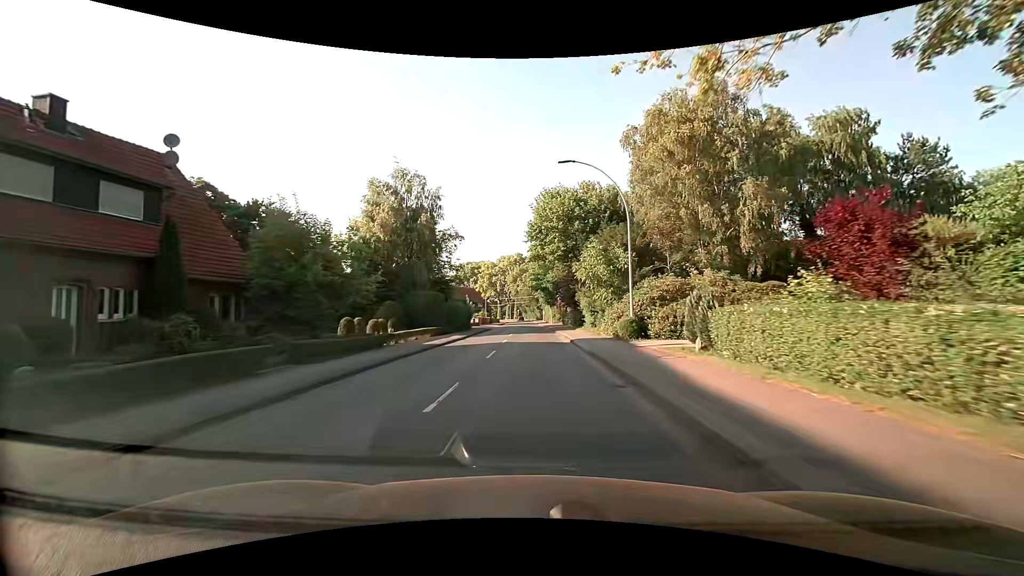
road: secondary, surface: asphalt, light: Day
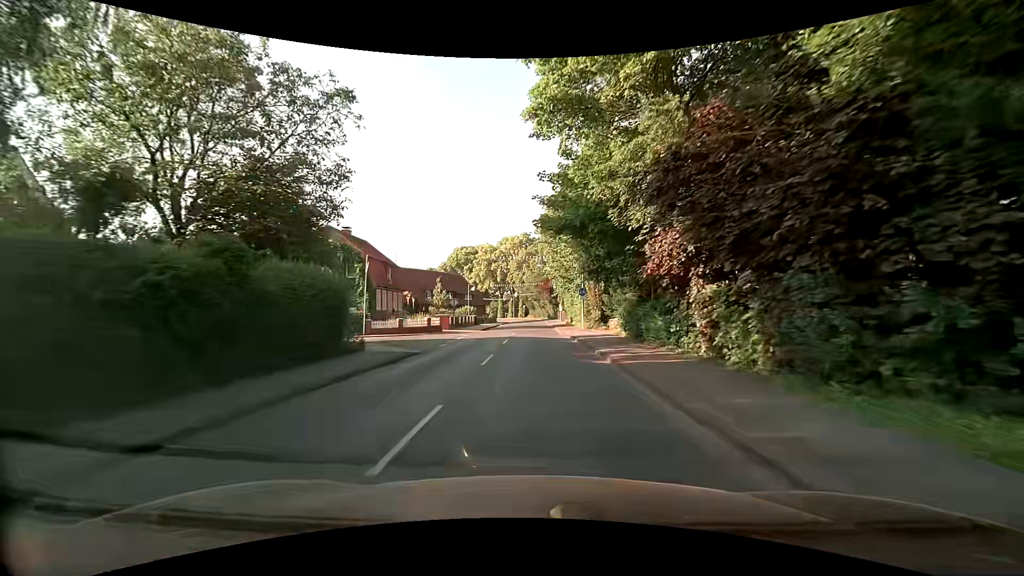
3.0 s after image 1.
(-0.2, +39.0) m; -1°
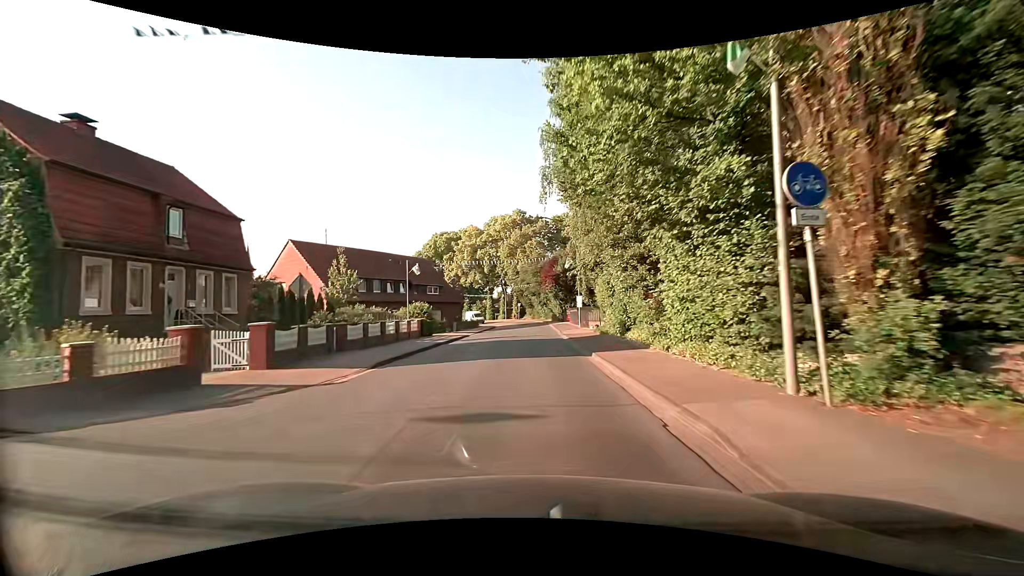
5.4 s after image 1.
(-0.1, +30.8) m; 0°
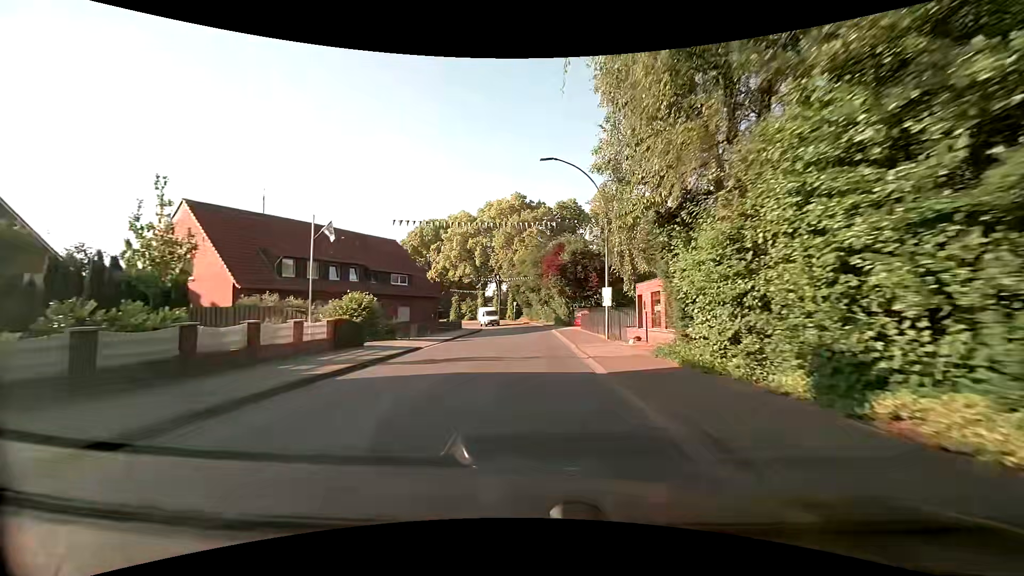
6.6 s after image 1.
(-0.2, +14.9) m; 0°
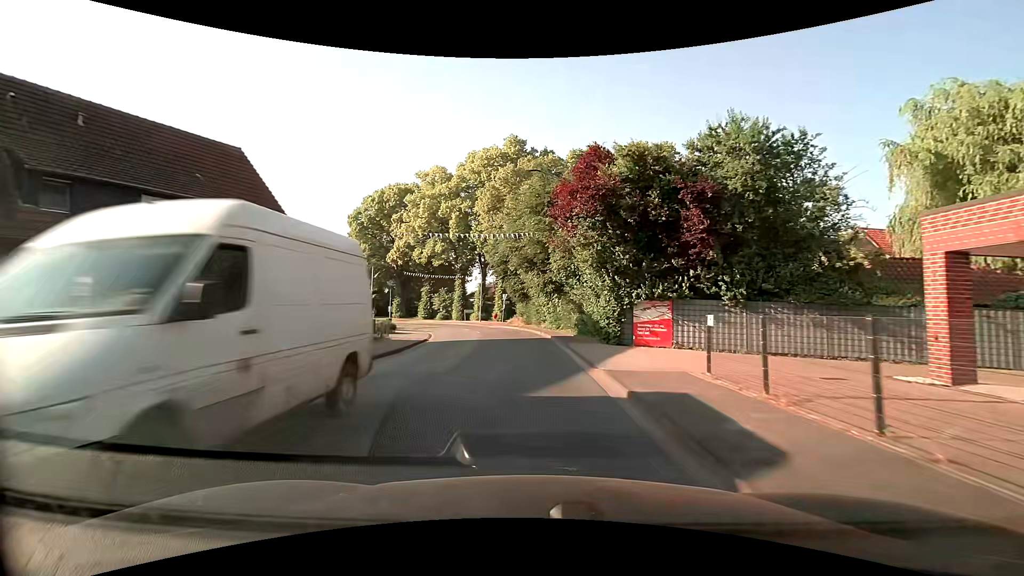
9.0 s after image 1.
(+0.2, +29.1) m; 0°
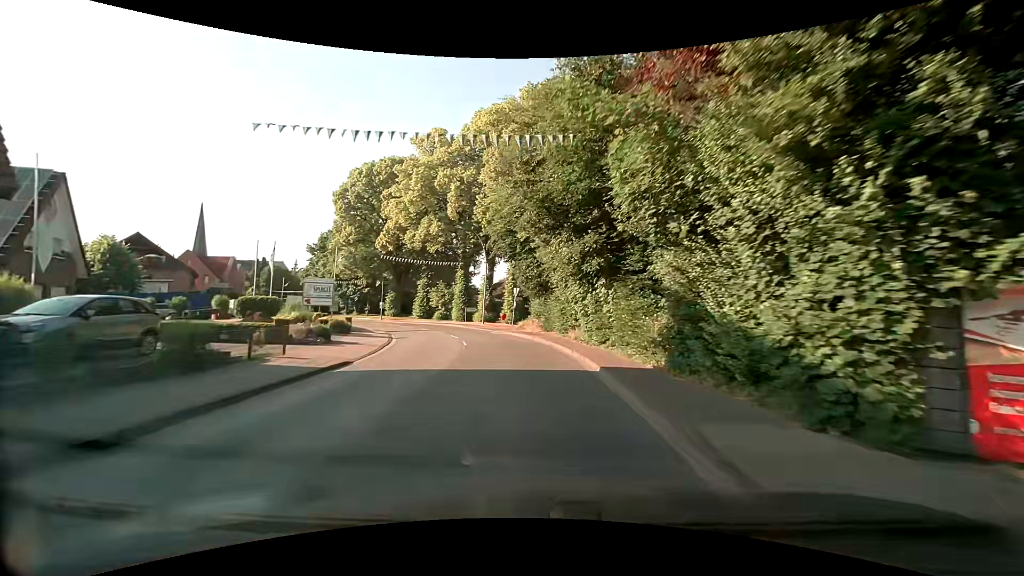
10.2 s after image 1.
(-0.2, +14.1) m; -2°
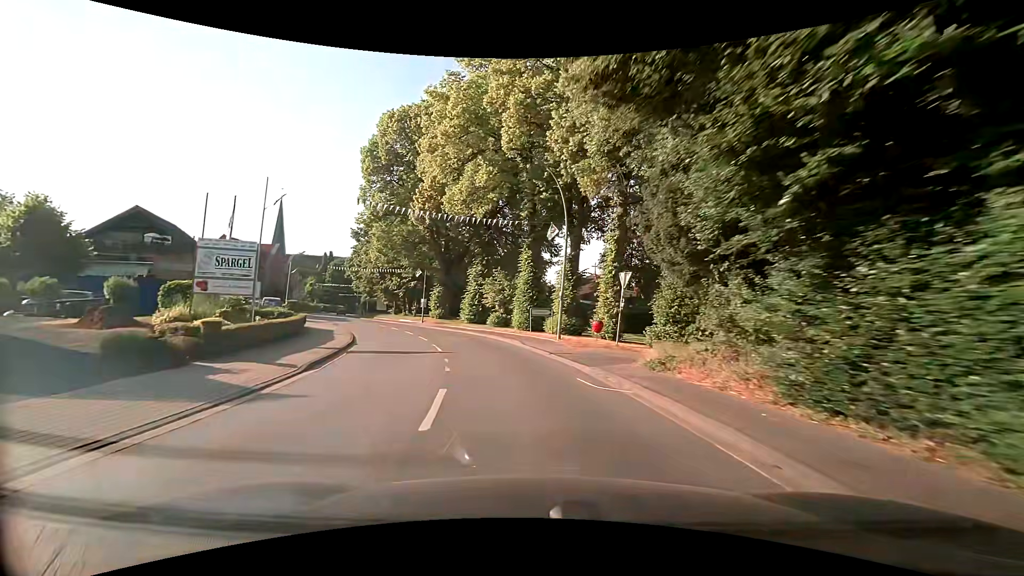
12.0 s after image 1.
(-1.5, +20.8) m; -9°
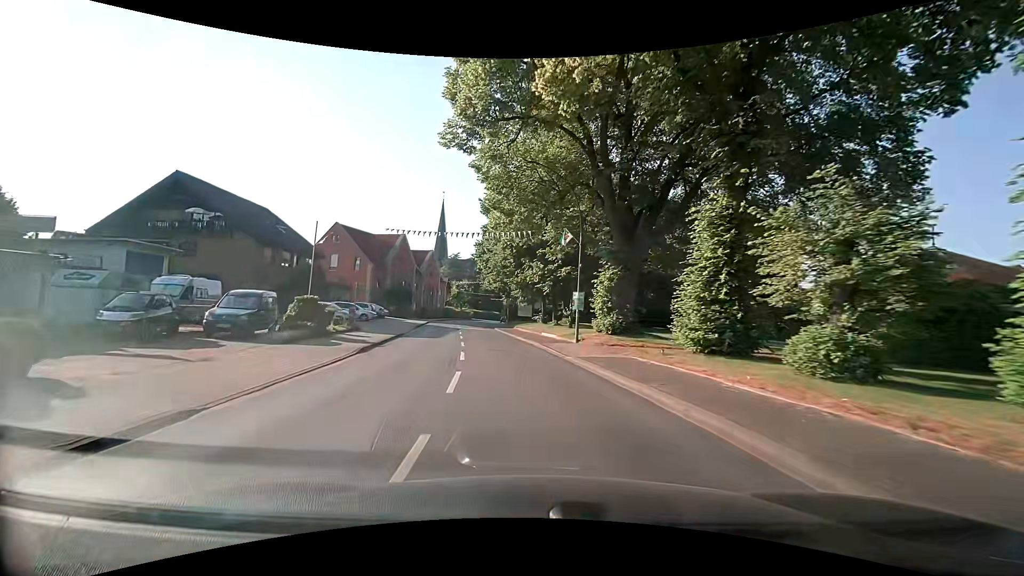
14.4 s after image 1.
(-4.7, +27.3) m; -19°
(0, +10) (-2, +20) (-3, +30) (-4, +40) (-6, +50) (-7, +60) (-8, +70) (-9, +79) (-9, +89) (-8, +99) m
